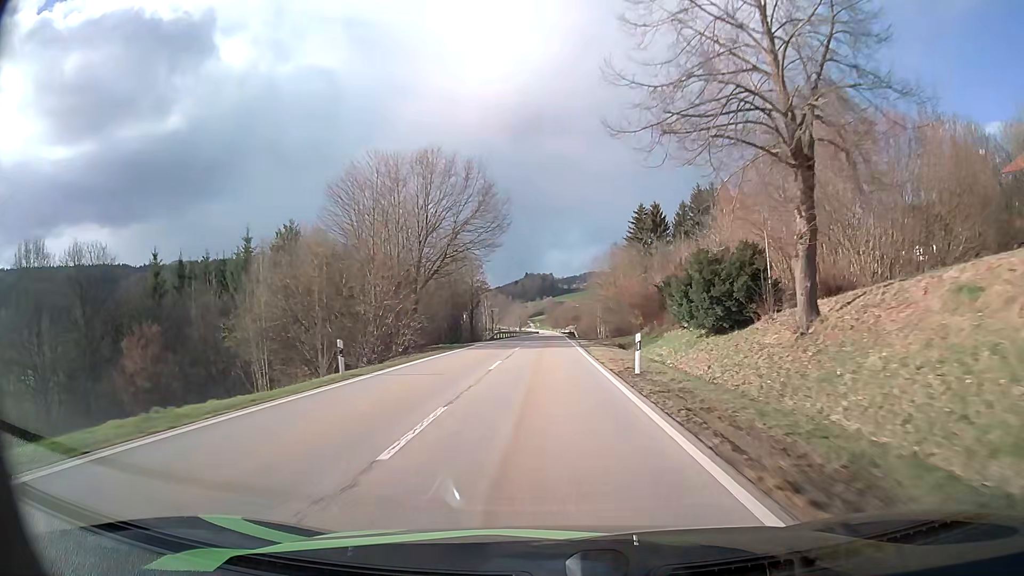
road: secondary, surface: asphalt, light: Day
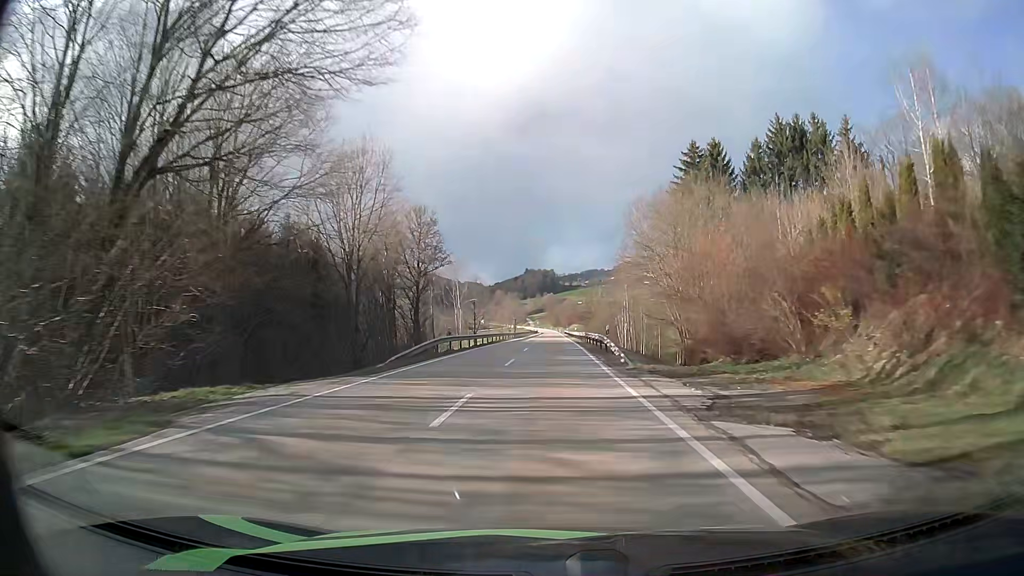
(-0.1, +37.9) m; 0°
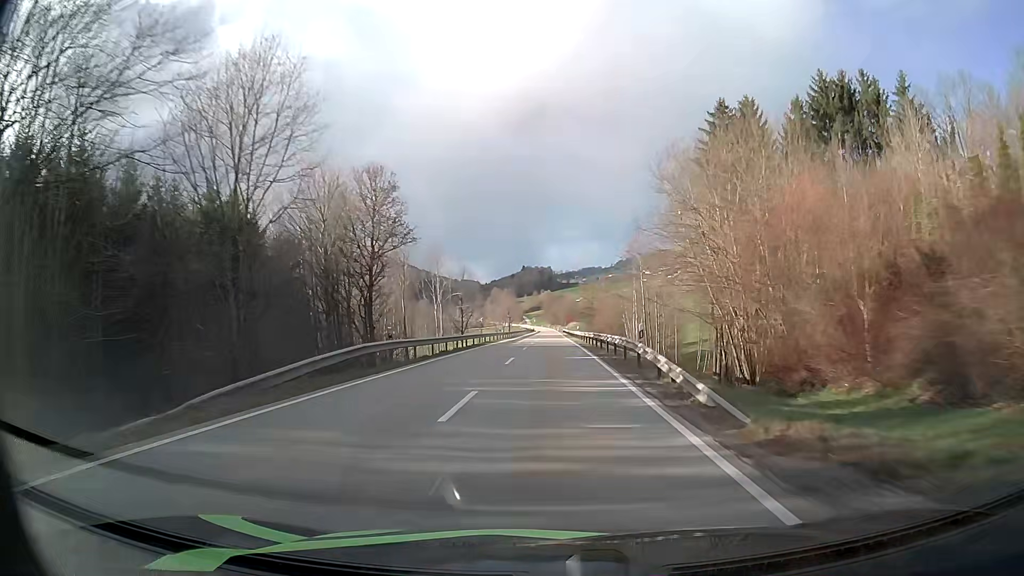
(0.0, +13.3) m; 0°
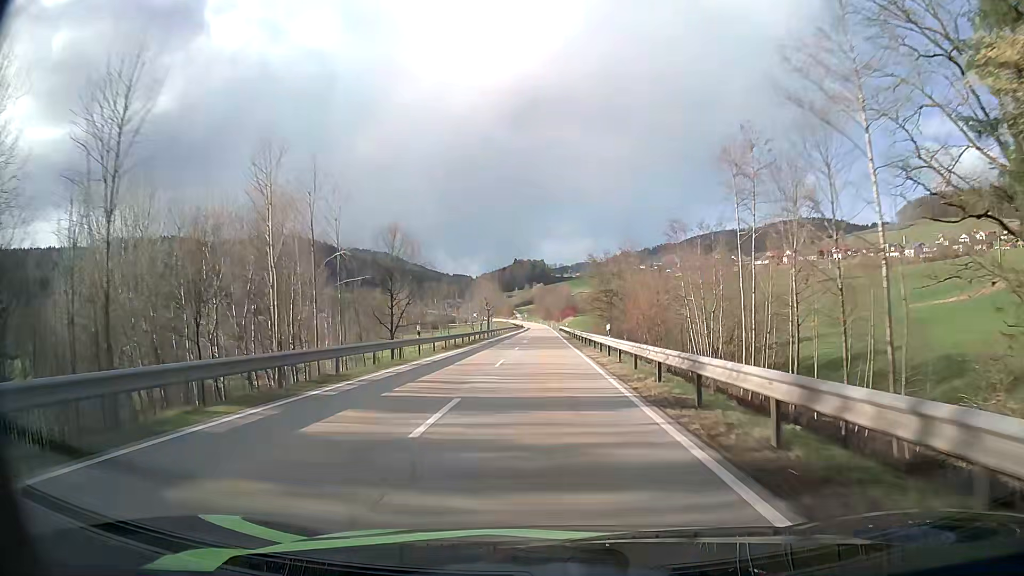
(+0.2, +41.9) m; +1°
